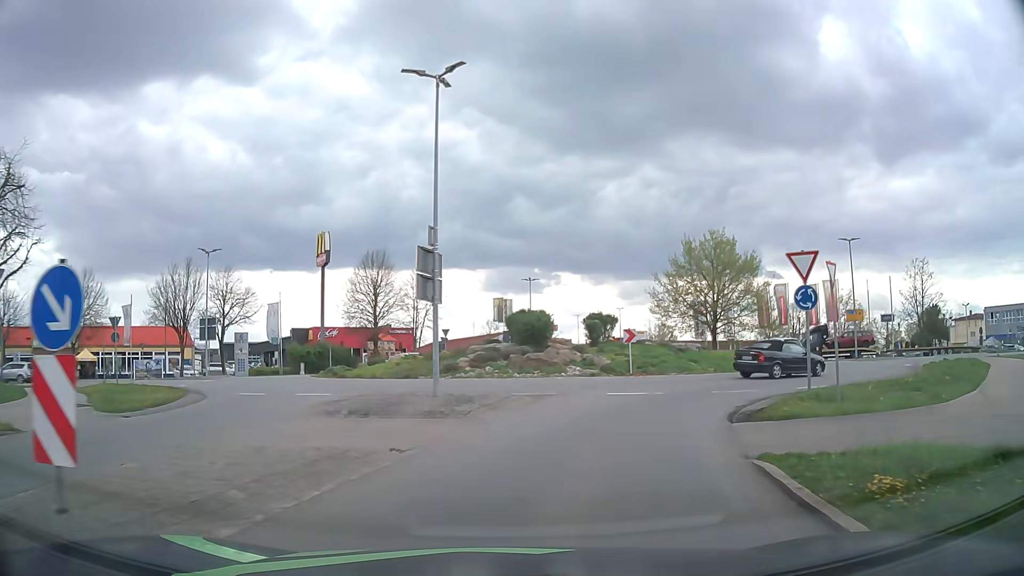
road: secondary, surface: asphalt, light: Day
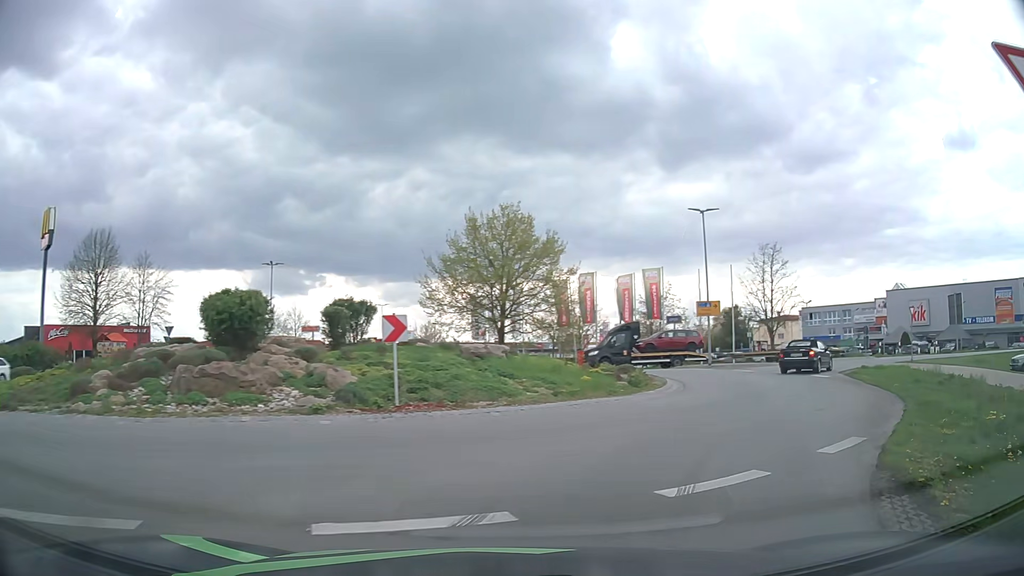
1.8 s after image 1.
(+1.5, +12.8) m; +19°
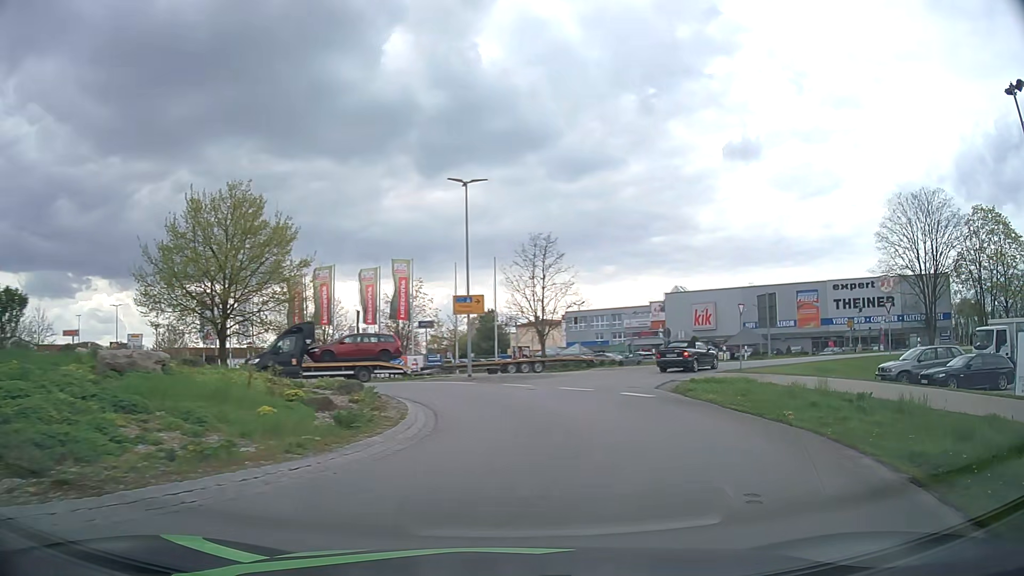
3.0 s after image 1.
(+1.4, +7.8) m; +20°
(+1, +10) (0, +20) (-7, +27) (-16, +30) (-25, +34) (-32, +41) (-36, +50) (-39, +60) (-41, +70) (-42, +80) m
